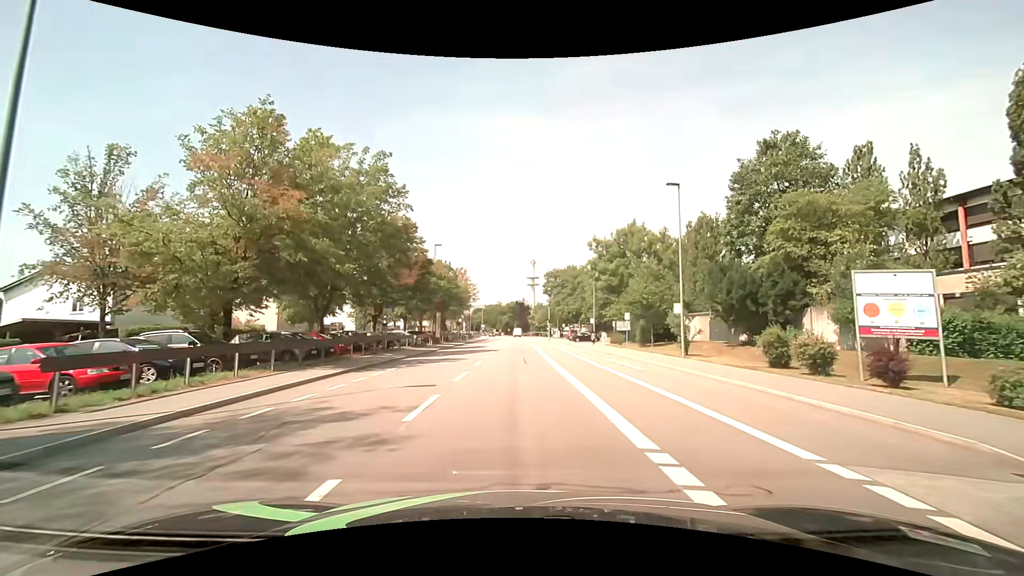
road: tertiary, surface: asphalt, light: Day
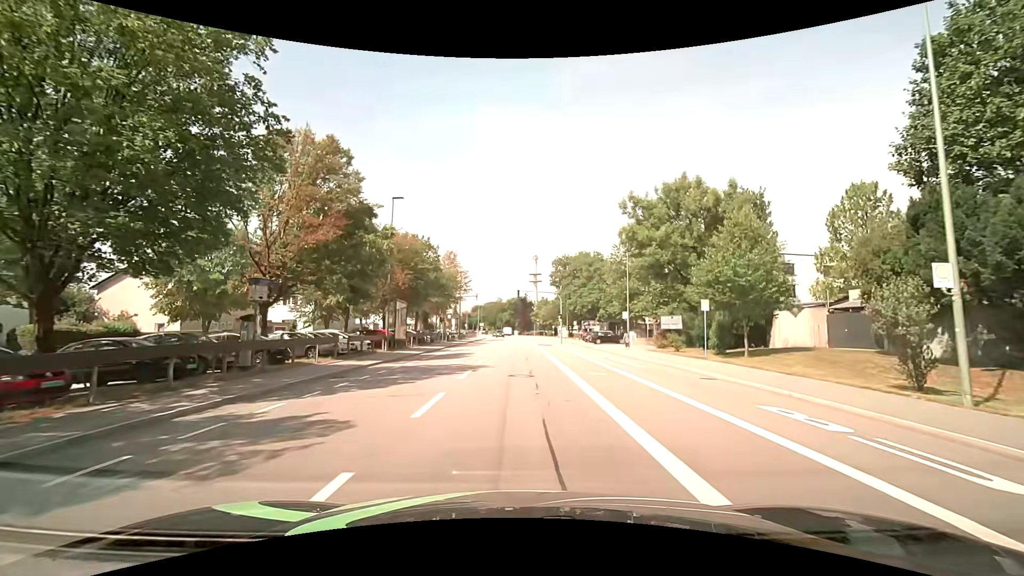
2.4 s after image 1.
(-0.1, +17.9) m; 0°
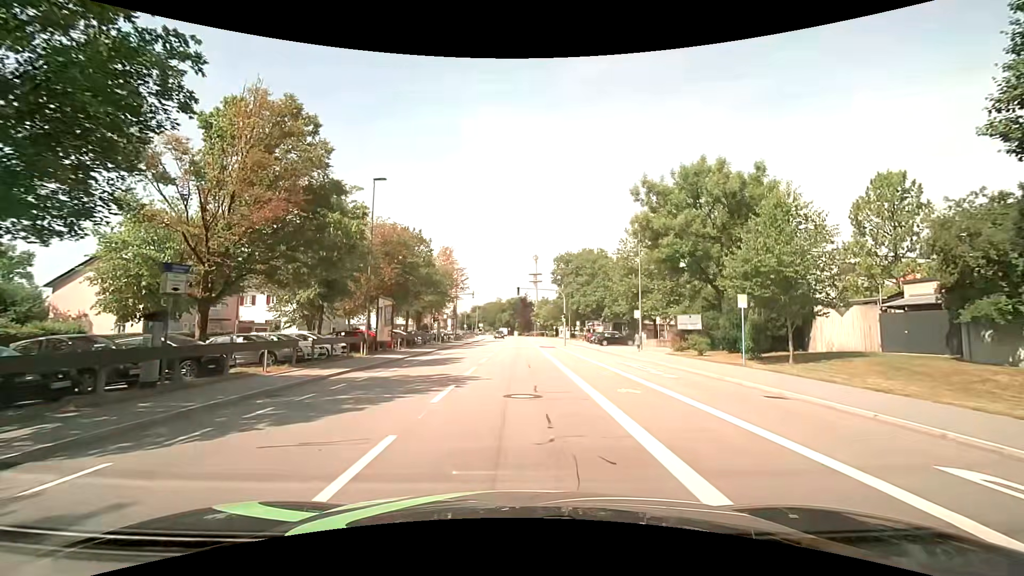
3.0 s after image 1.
(0.0, +4.3) m; 0°
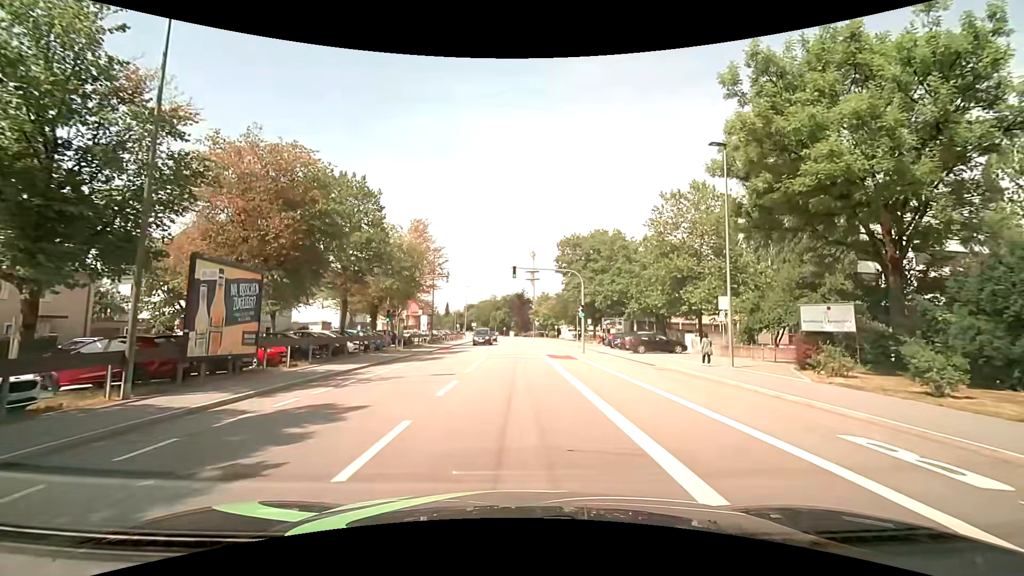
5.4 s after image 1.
(0.0, +16.8) m; 0°
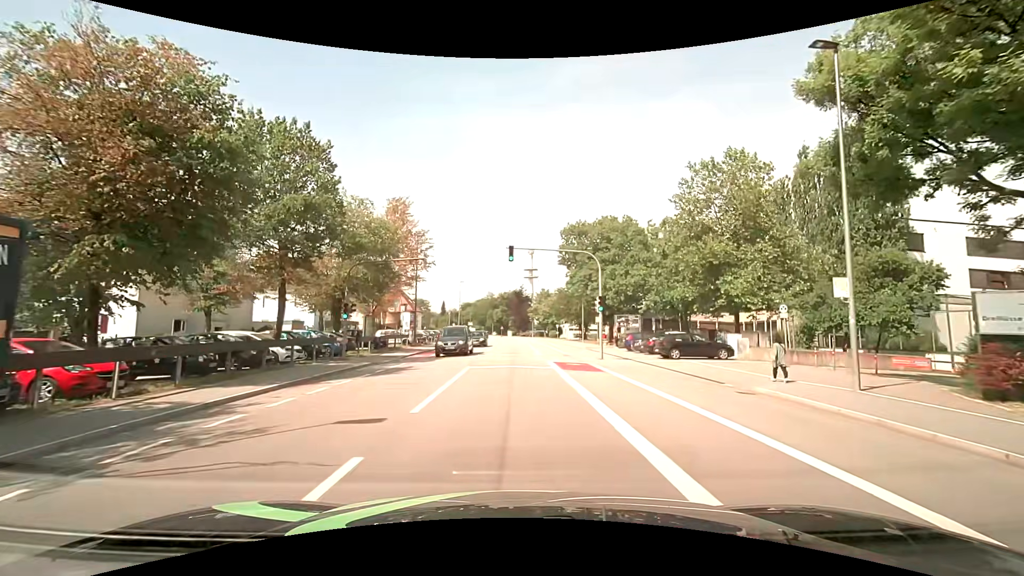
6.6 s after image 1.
(0.0, +8.1) m; 0°
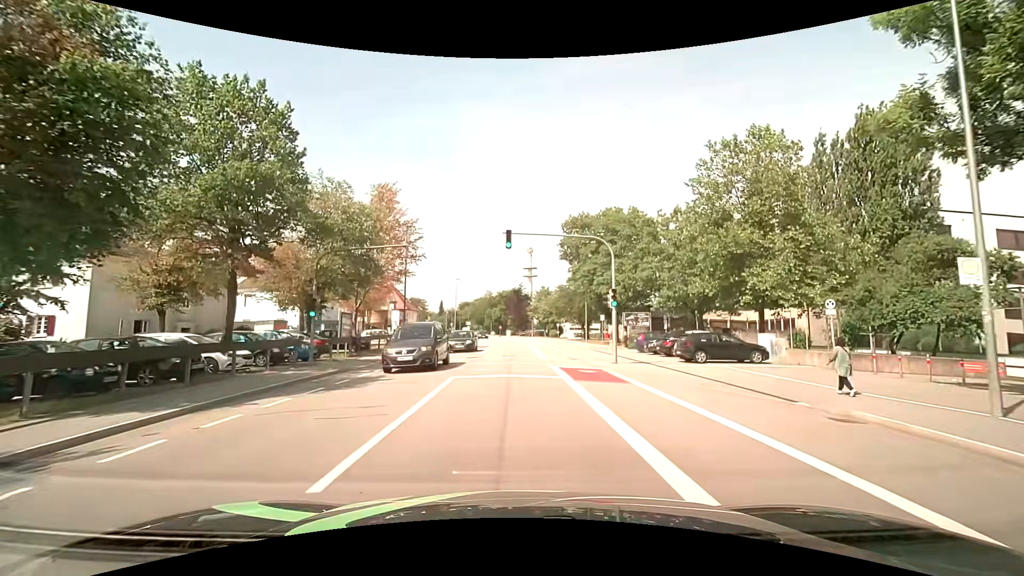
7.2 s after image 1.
(0.0, +4.0) m; -1°
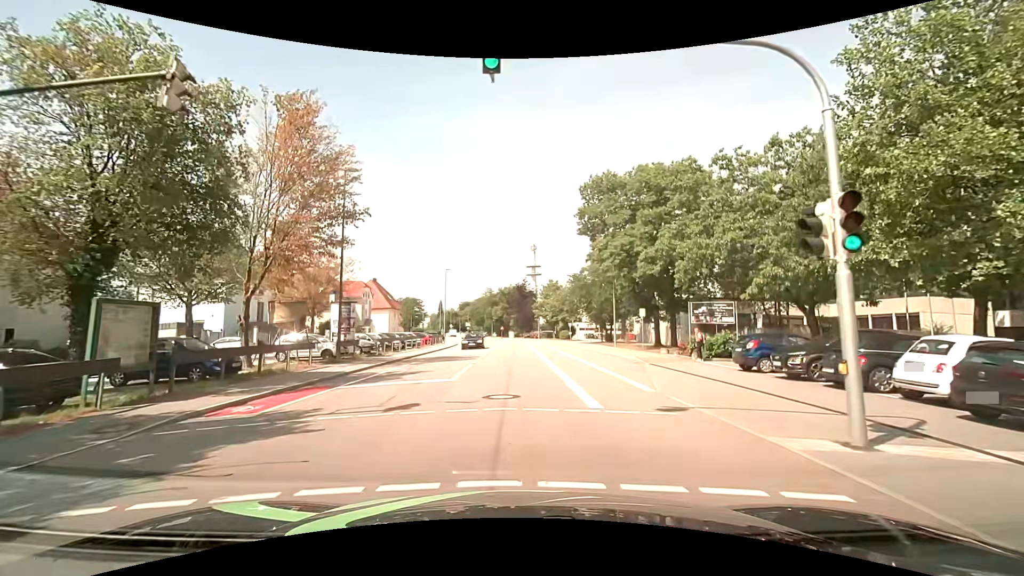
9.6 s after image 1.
(+0.3, +15.8) m; 0°
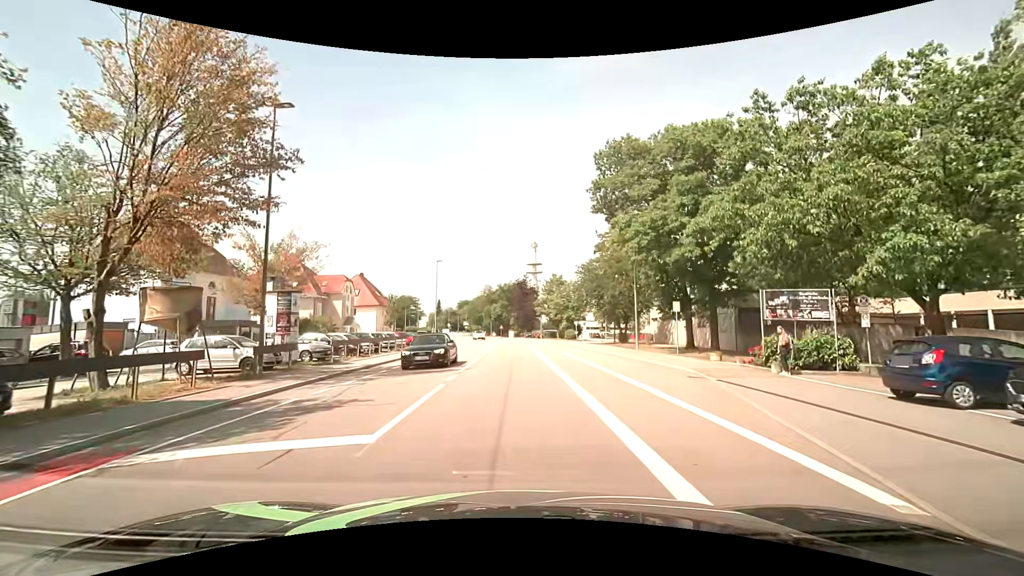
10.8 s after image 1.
(0.0, +8.0) m; -1°
(0, +10) (0, +20) (0, +30) (0, +40) (0, +50) (0, +60) (0, +70) (-1, +80) (-2, +90) (-3, +100) m
